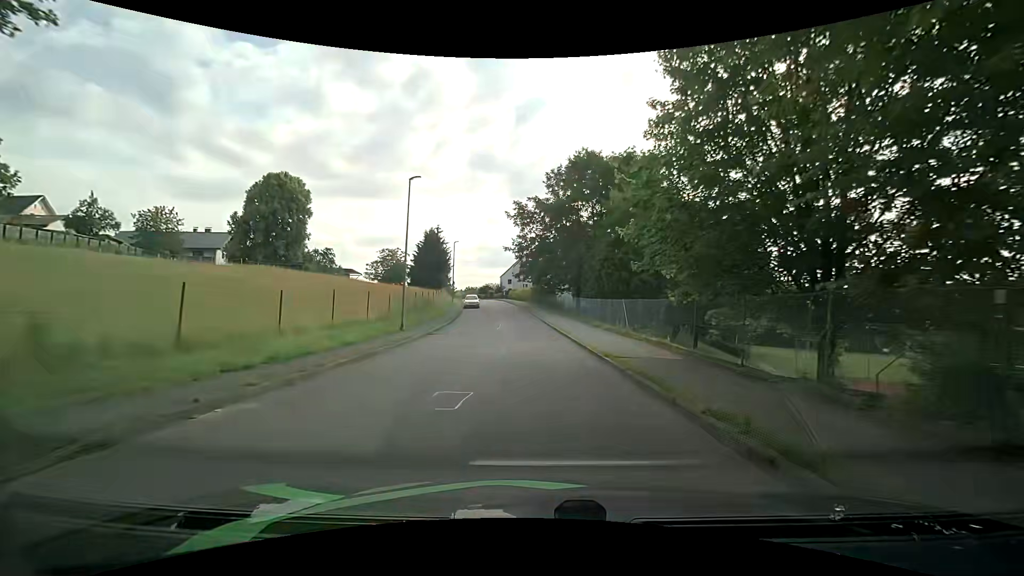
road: unclassified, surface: asphalt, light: Day
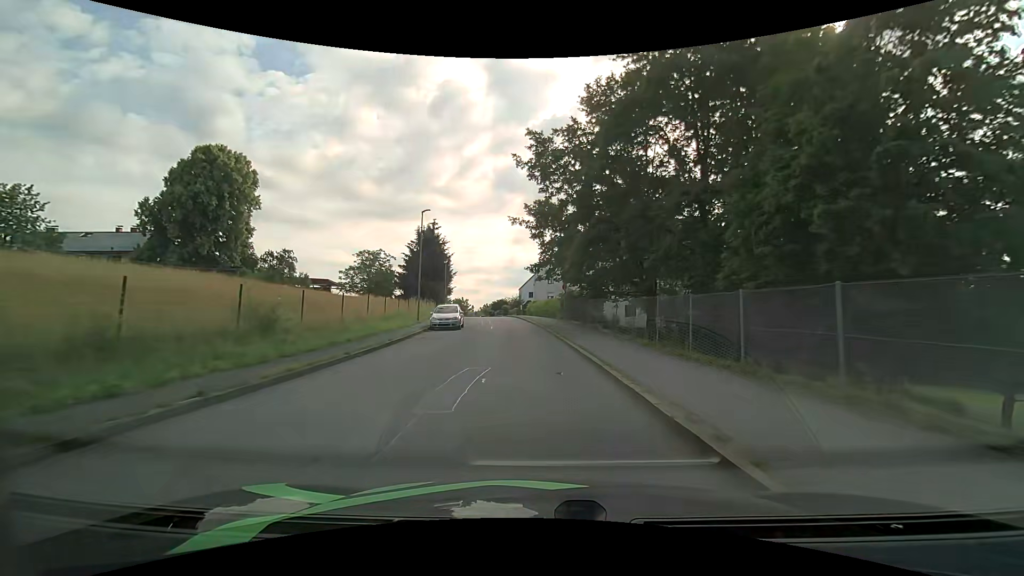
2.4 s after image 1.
(-0.4, +28.3) m; -2°
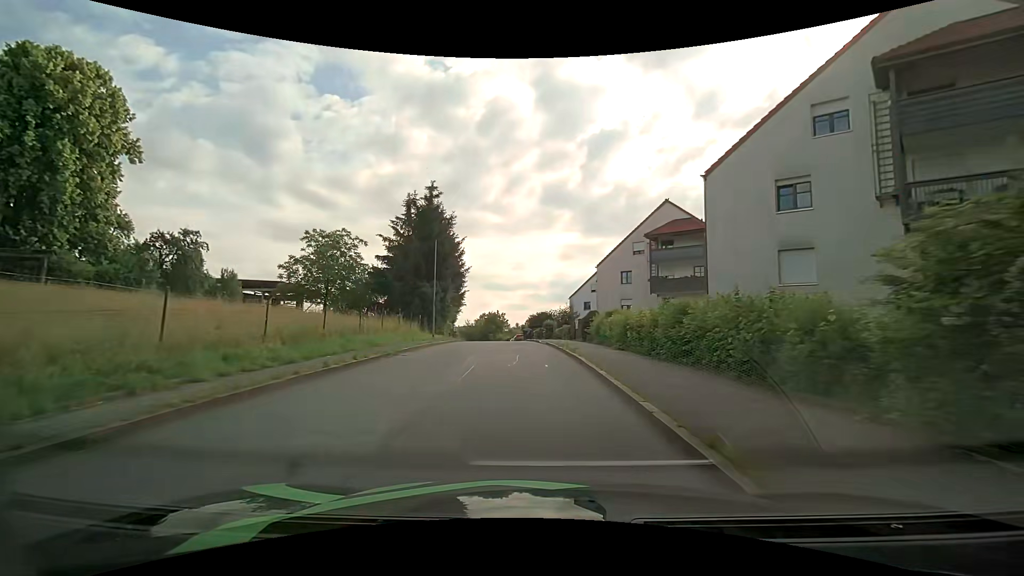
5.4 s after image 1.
(-1.6, +33.7) m; -6°
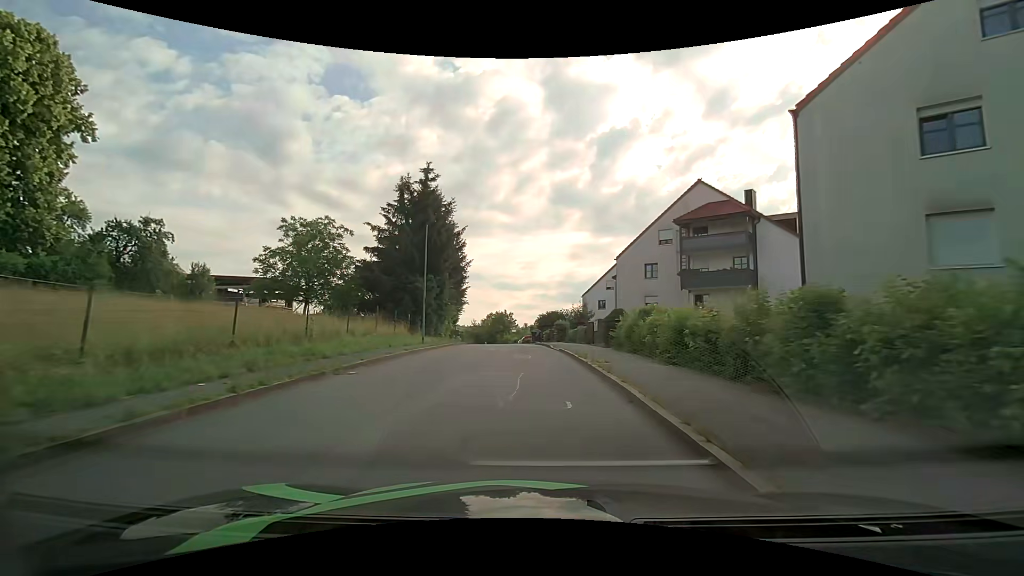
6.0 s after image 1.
(0.0, +6.4) m; -1°
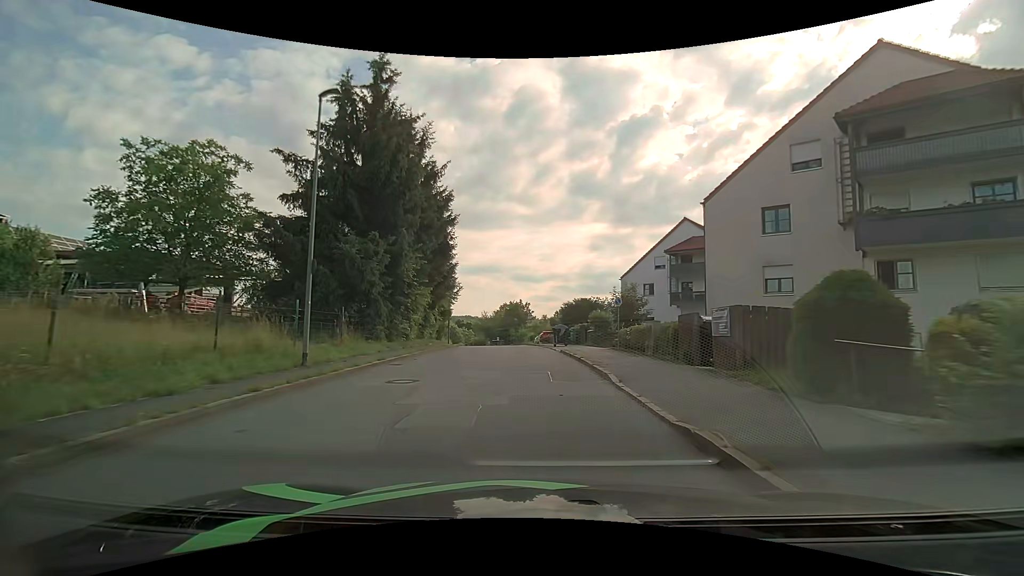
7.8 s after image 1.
(-0.3, +18.3) m; -1°
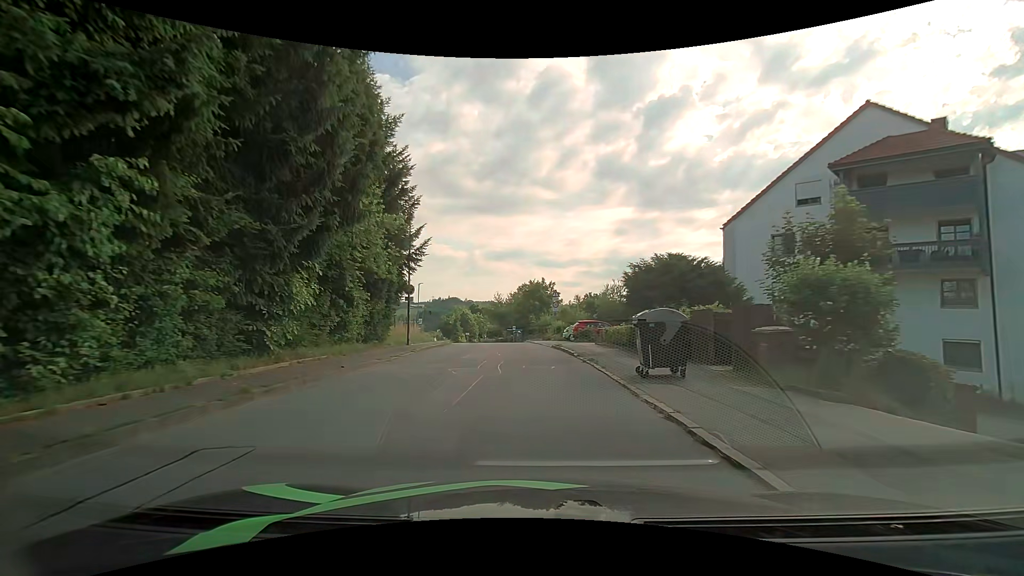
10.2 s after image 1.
(-0.7, +23.5) m; -3°
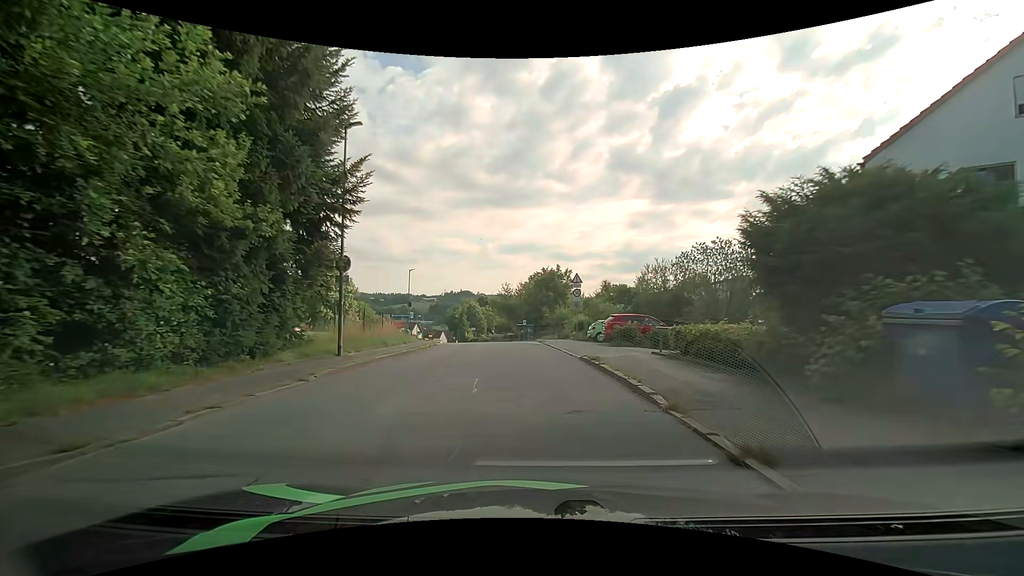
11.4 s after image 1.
(-0.1, +11.2) m; -1°
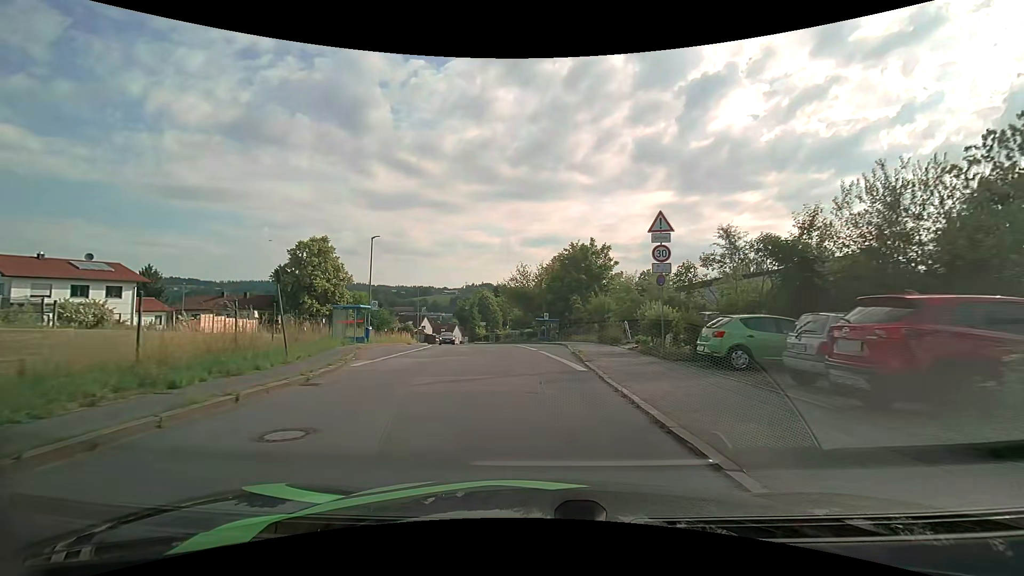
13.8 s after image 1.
(-0.5, +19.1) m; -3°
(0, +10) (-1, +20) (-2, +30) (-3, +40) (-5, +50) (-8, +59) (-10, +69) (-13, +79) (-15, +88) (-17, +98) m
